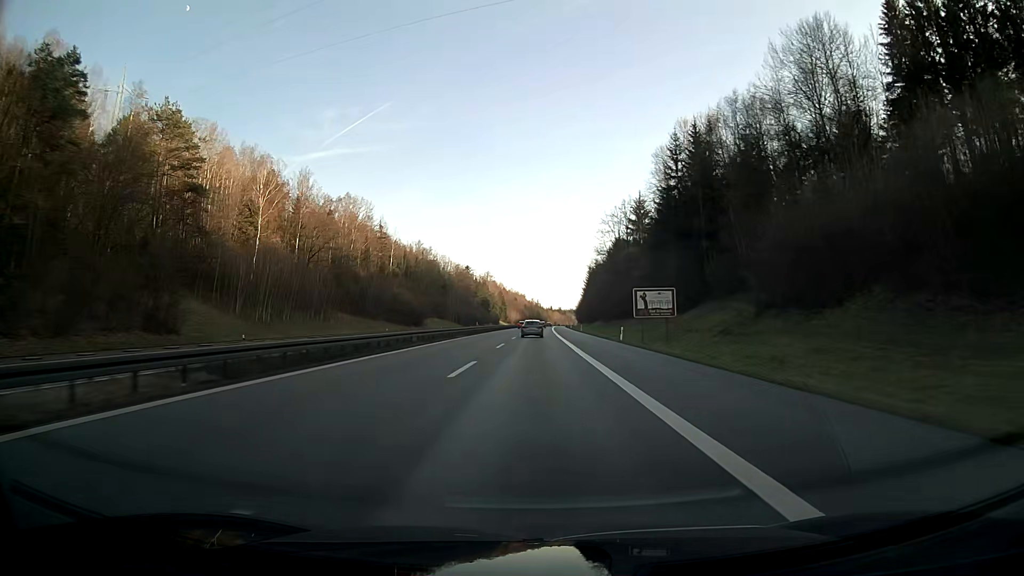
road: motorway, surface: asphalt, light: Day
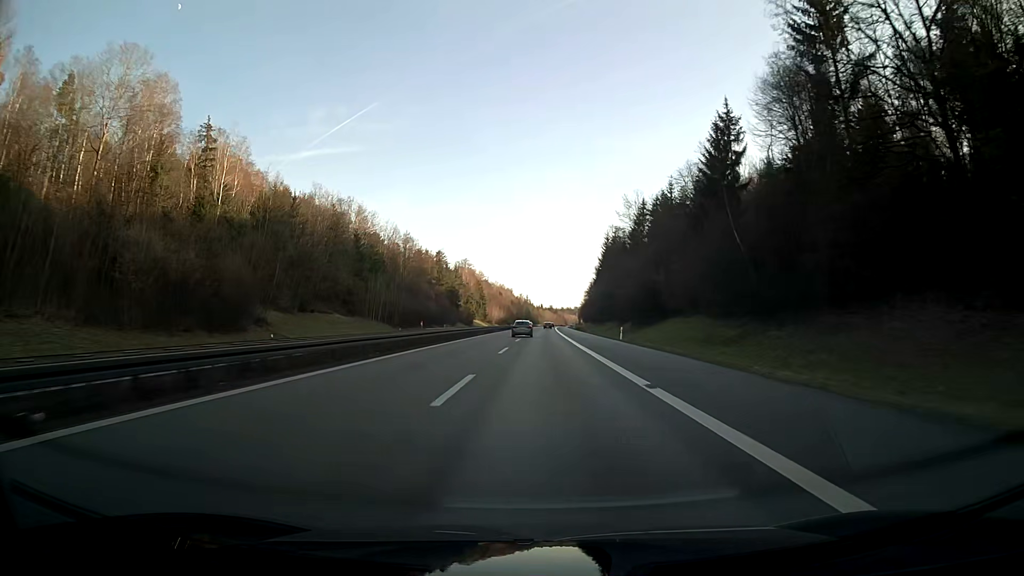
(+0.6, +95.2) m; +1°
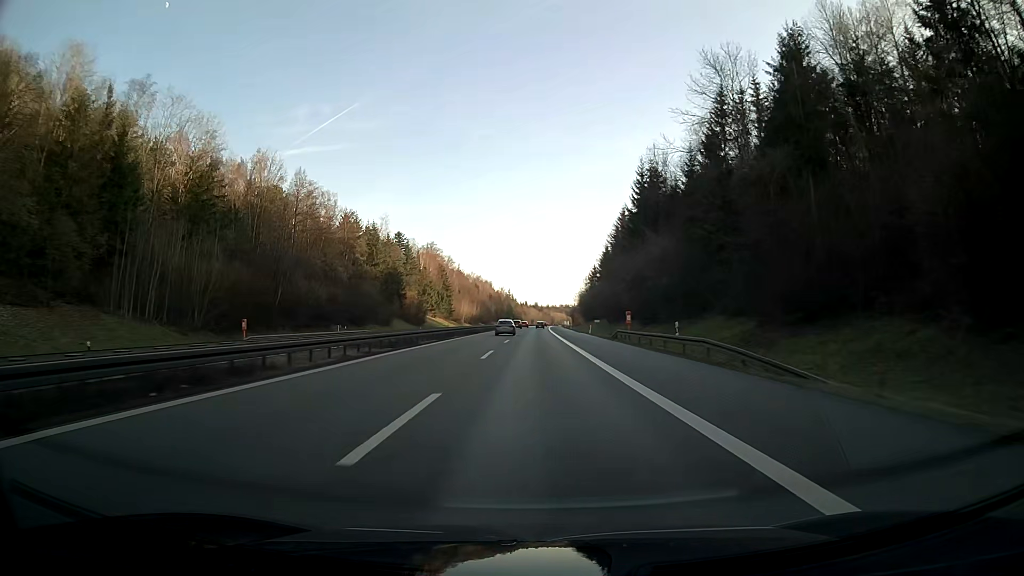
(+0.9, +76.2) m; +1°
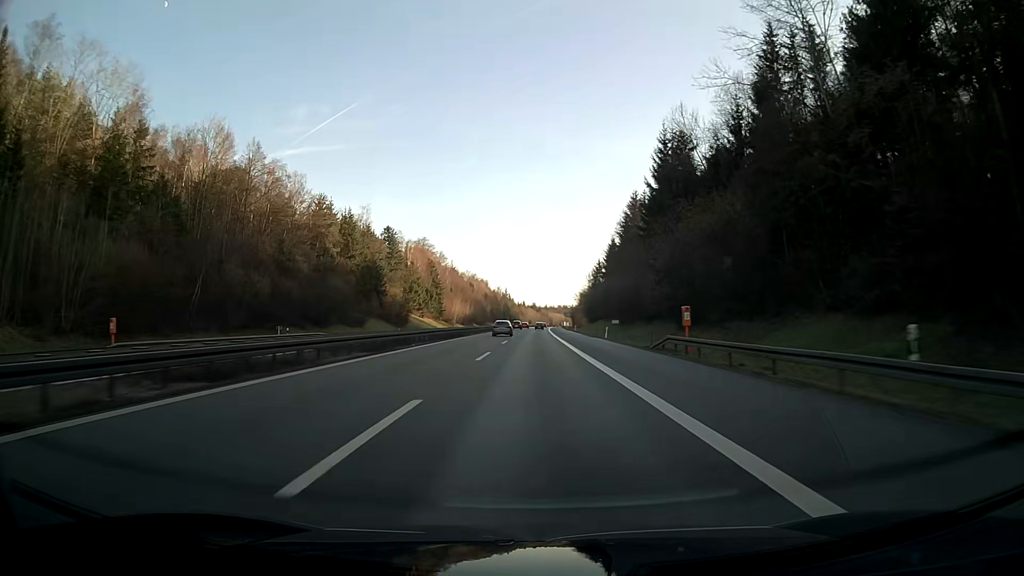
(0.0, +19.1) m; 0°
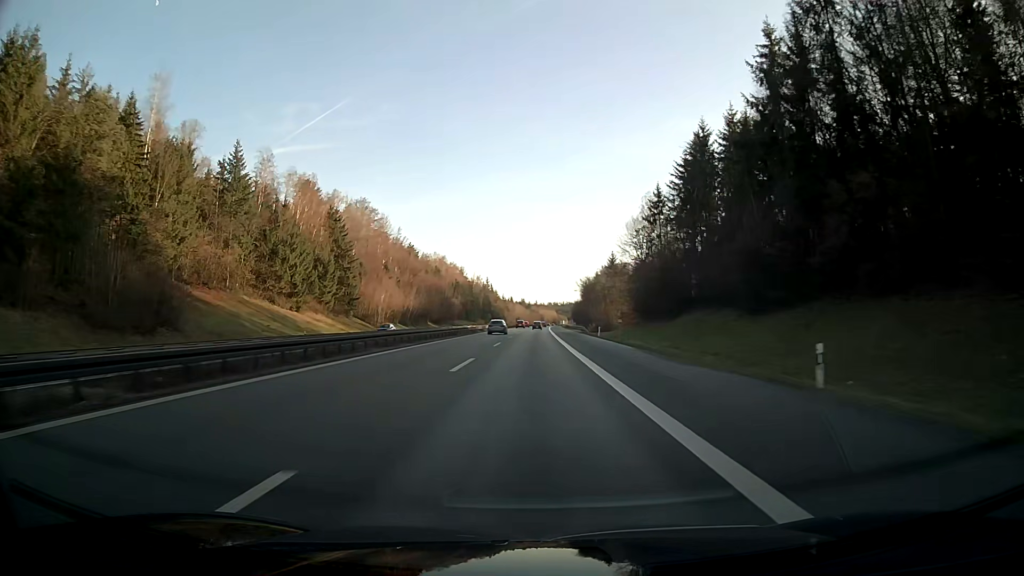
(+0.8, +95.3) m; +1°
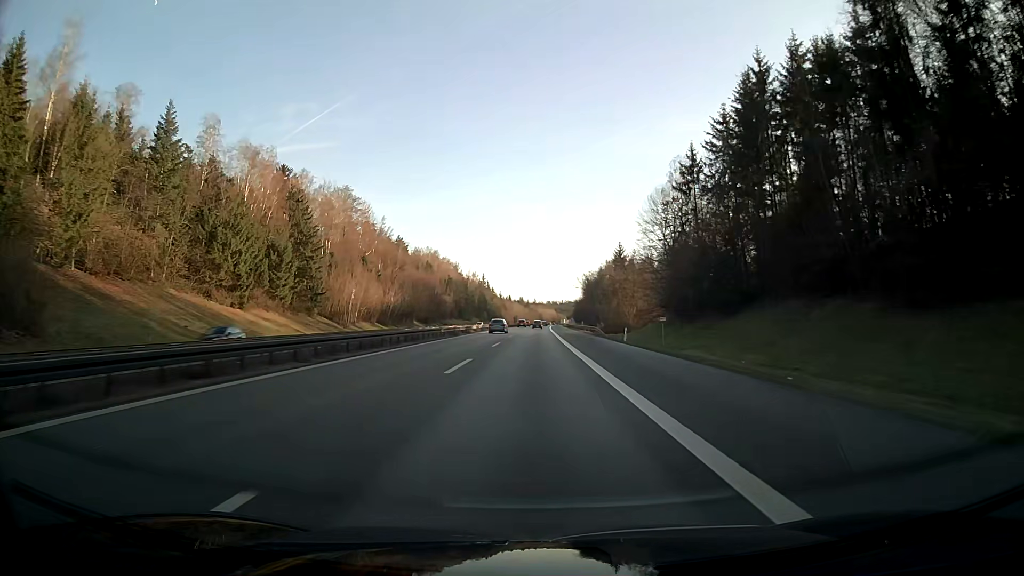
(0.0, +19.1) m; 0°
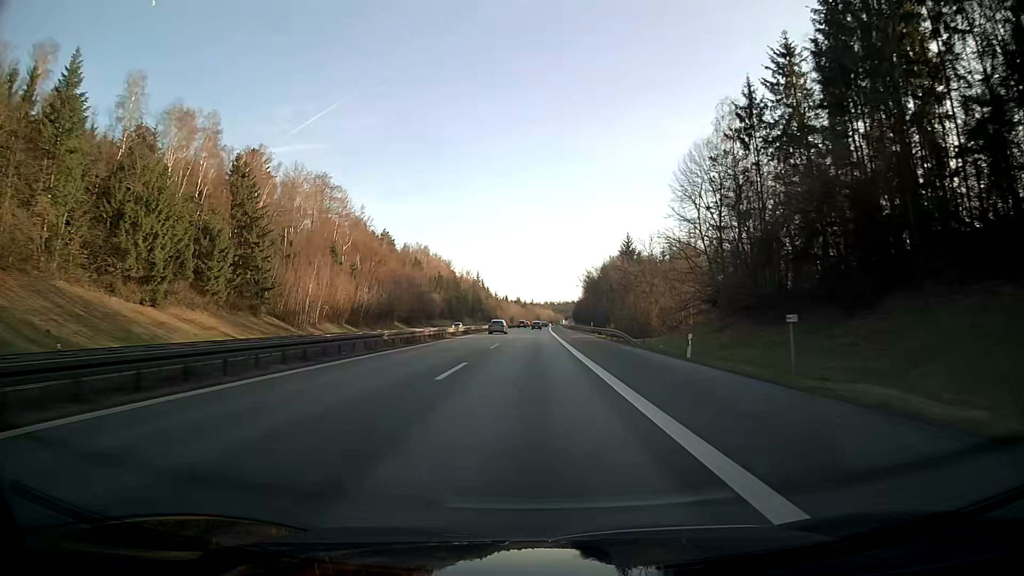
(0.0, +19.1) m; 0°
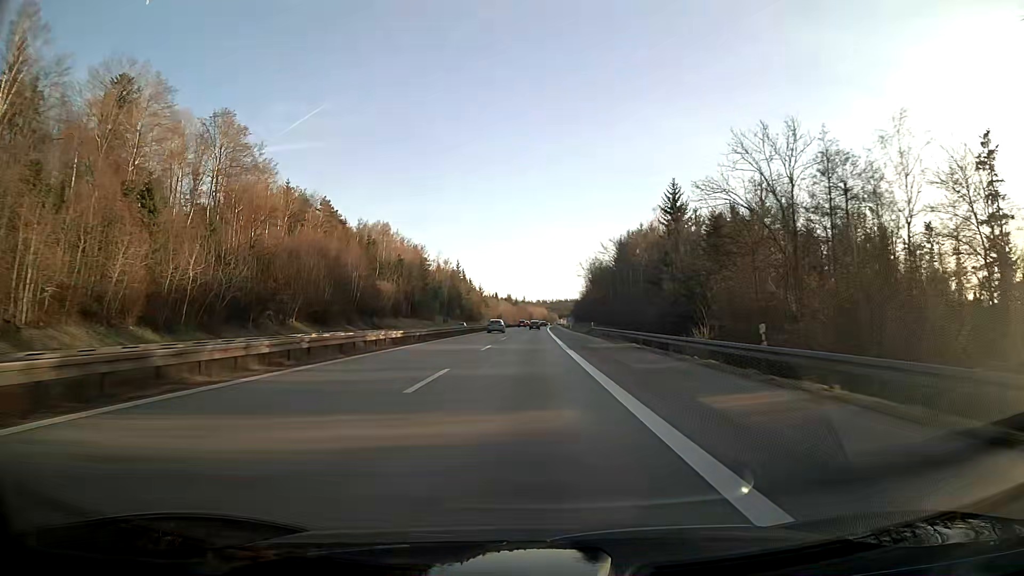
(+0.3, +57.2) m; +1°
